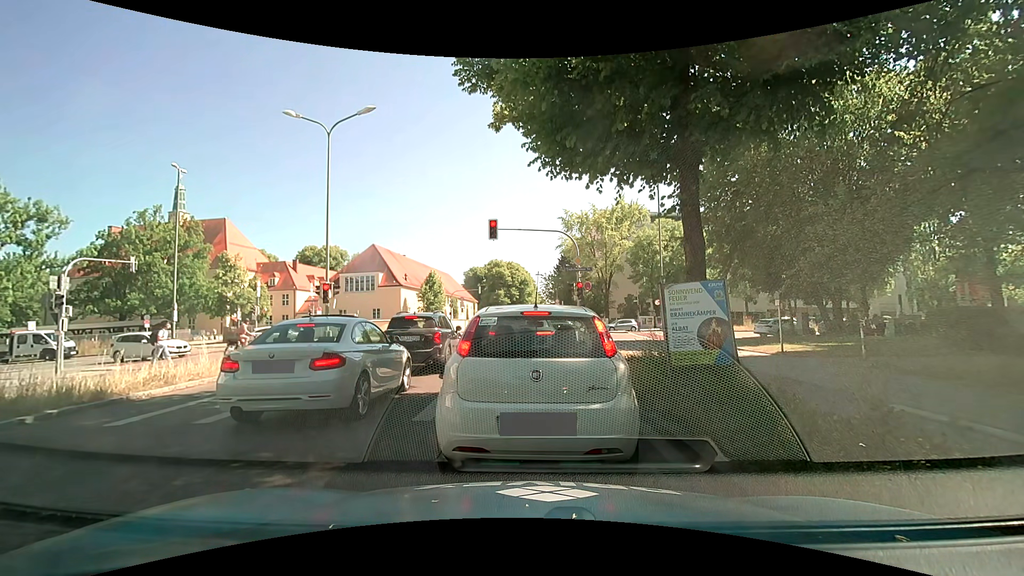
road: secondary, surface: asphalt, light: Day
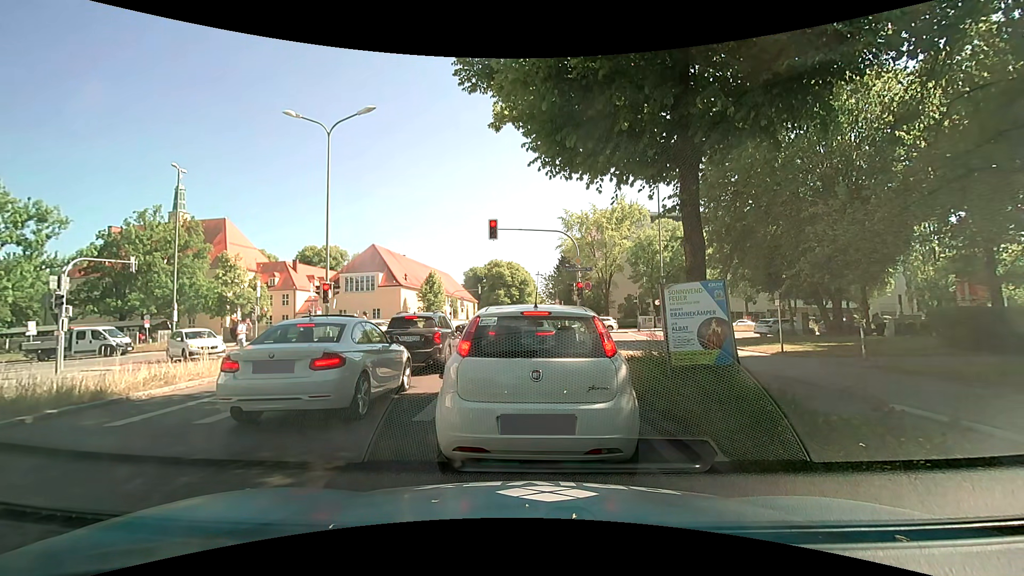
(0.0, 0.0) m; 0°
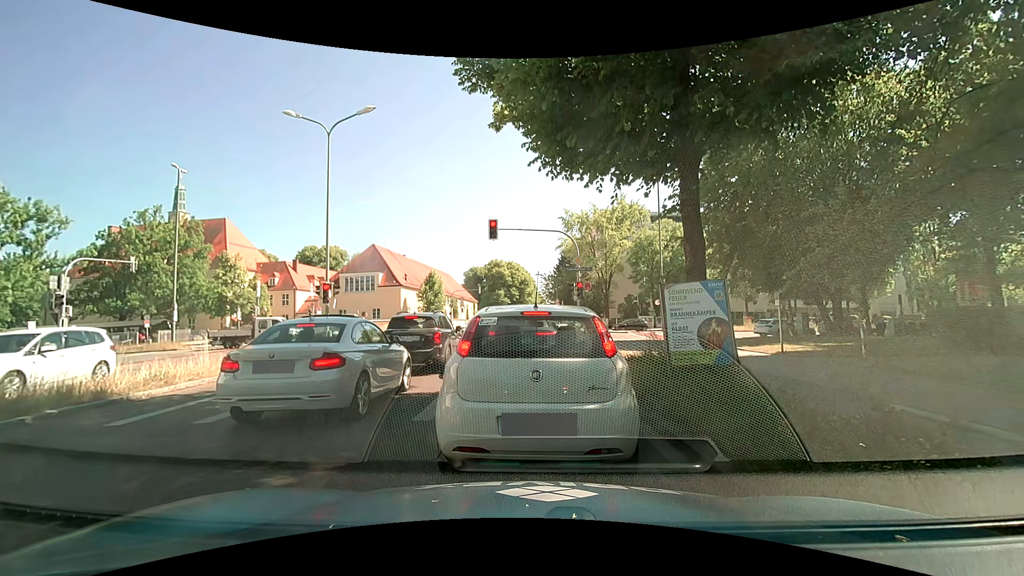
(0.0, 0.0) m; 0°
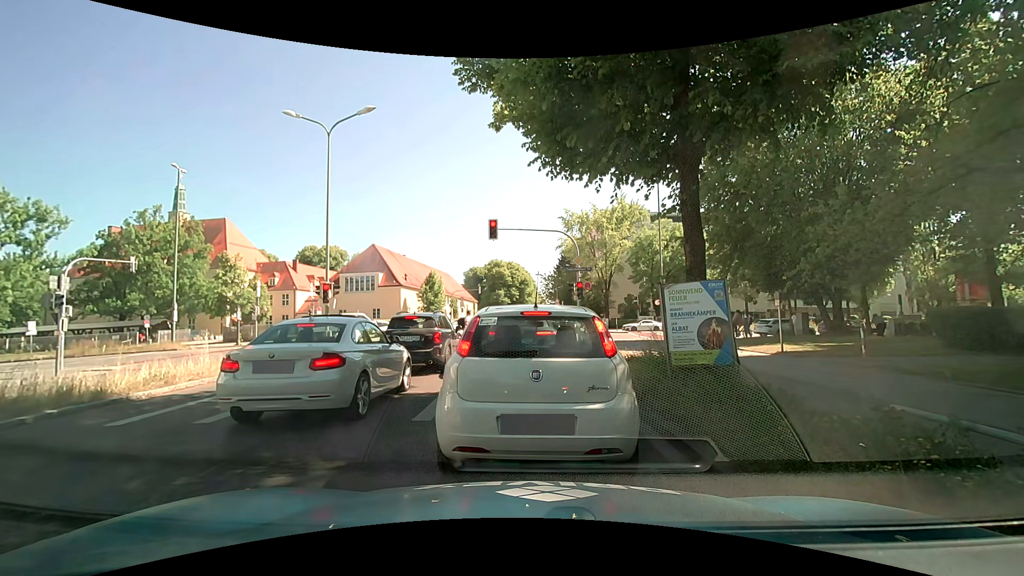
(0.0, 0.0) m; 0°
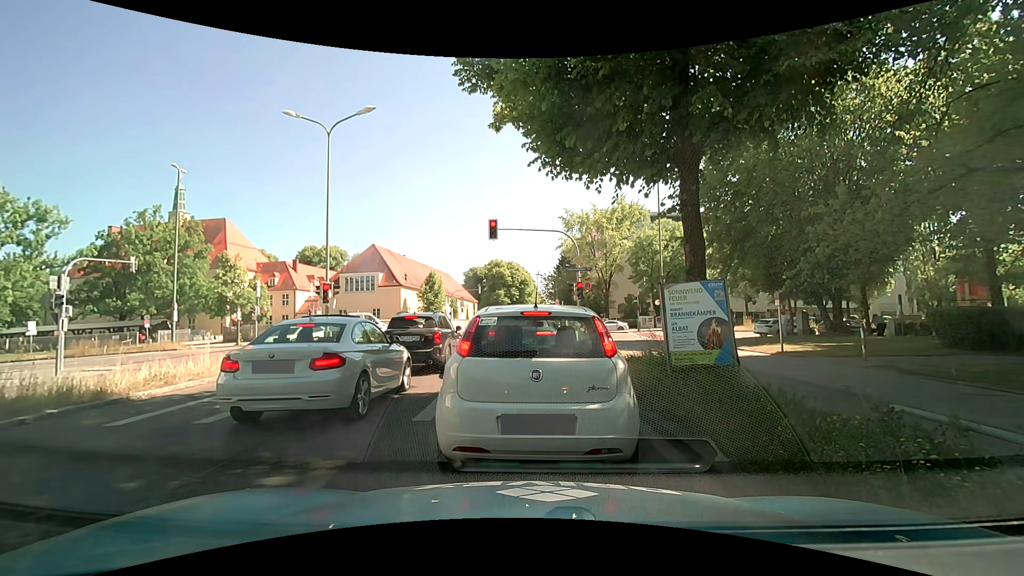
(0.0, 0.0) m; 0°
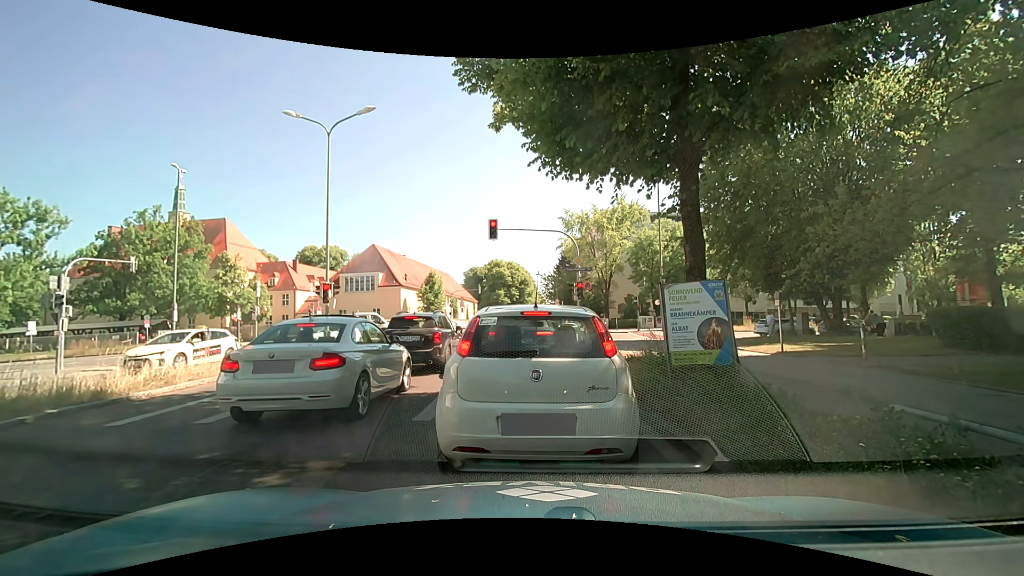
(0.0, 0.0) m; 0°
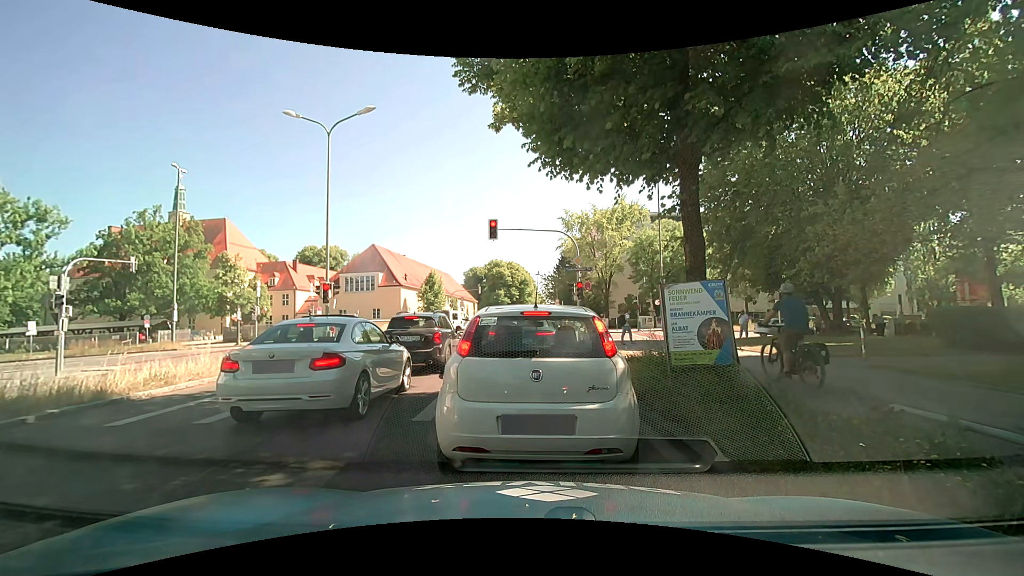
(0.0, 0.0) m; 0°
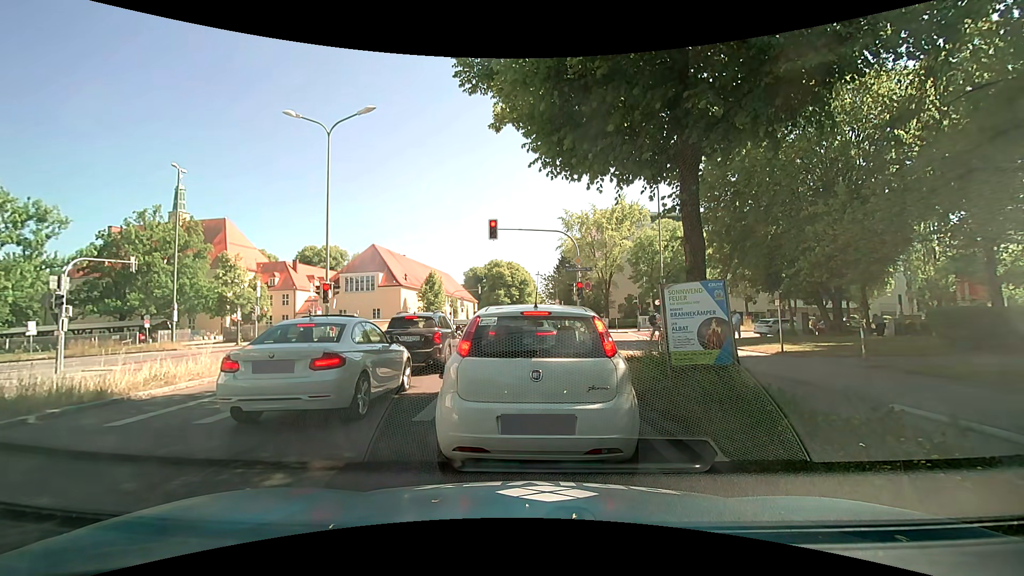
(0.0, 0.0) m; 0°
